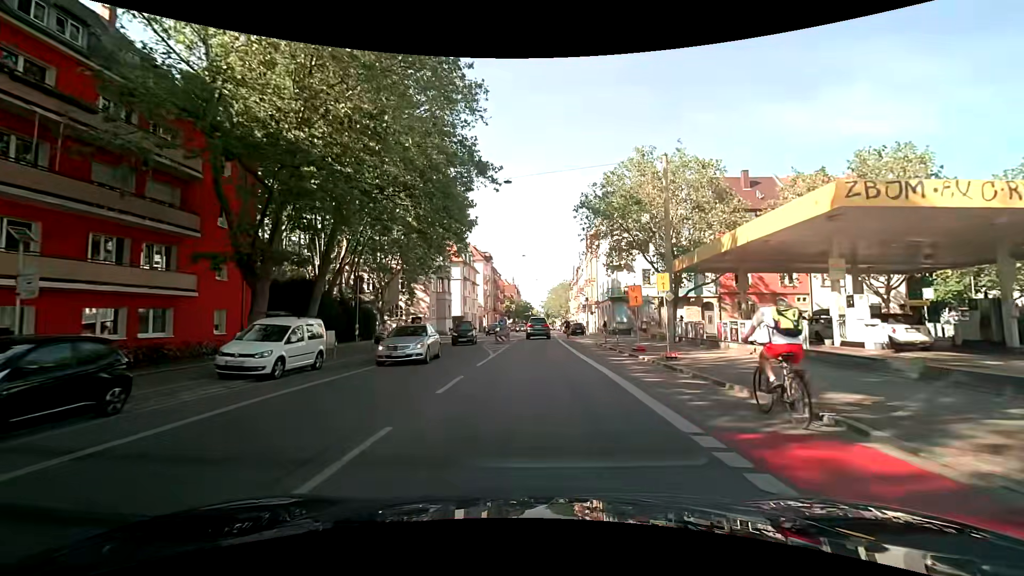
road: secondary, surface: asphalt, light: Day
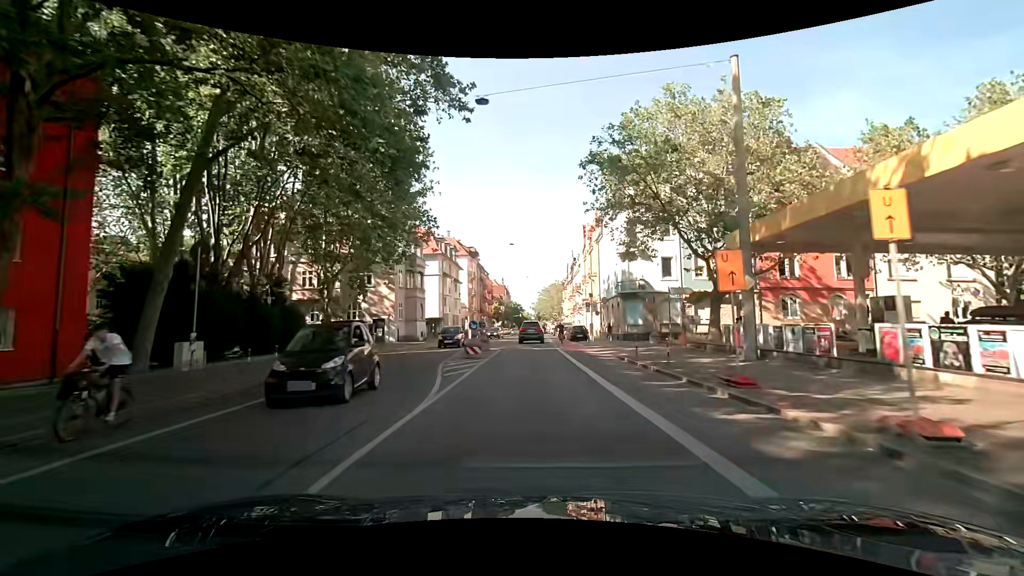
(+0.2, +11.4) m; +2°
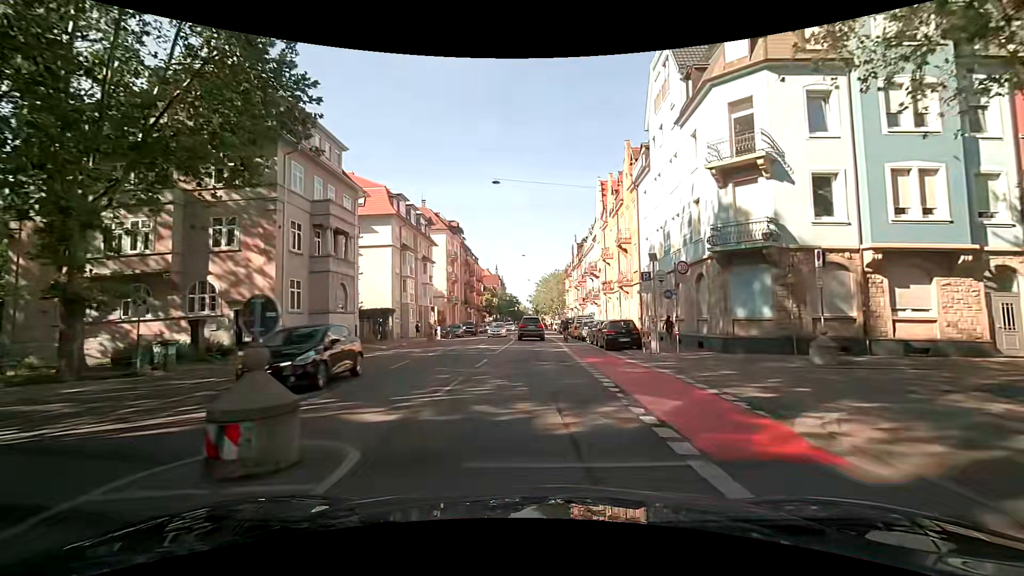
(-0.1, +22.4) m; 0°
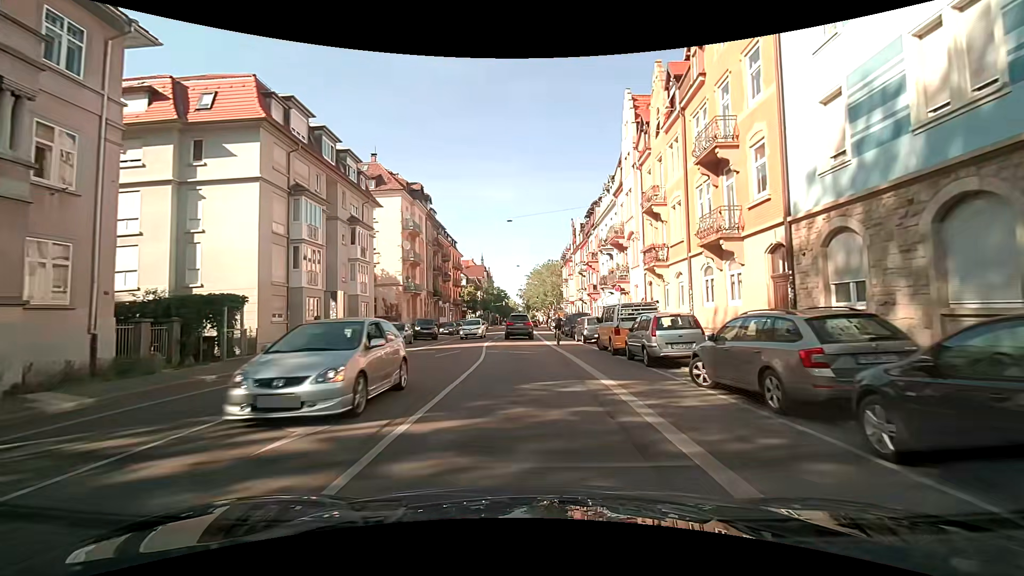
(+0.3, +21.7) m; +3°
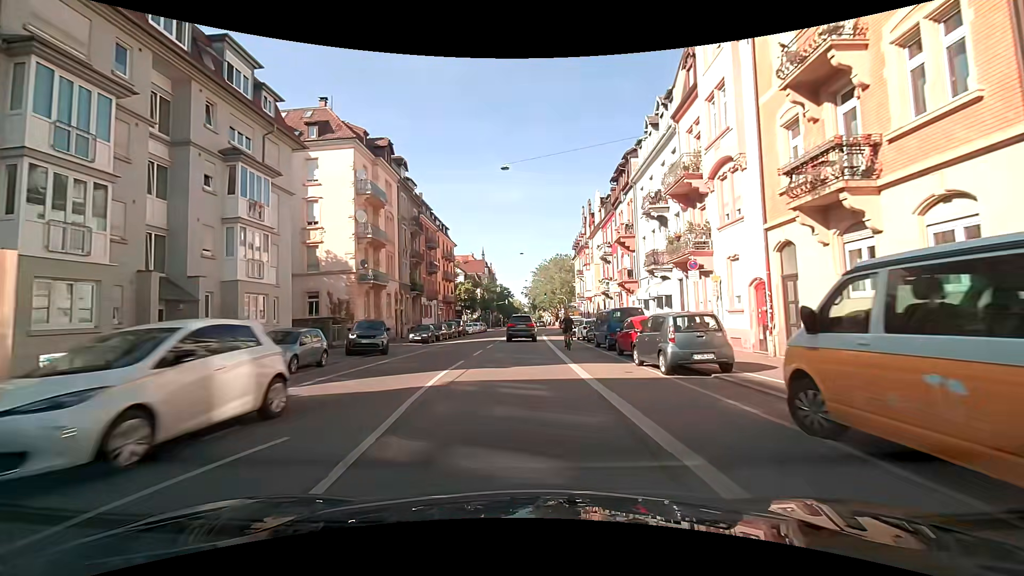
(-0.5, +16.1) m; -2°
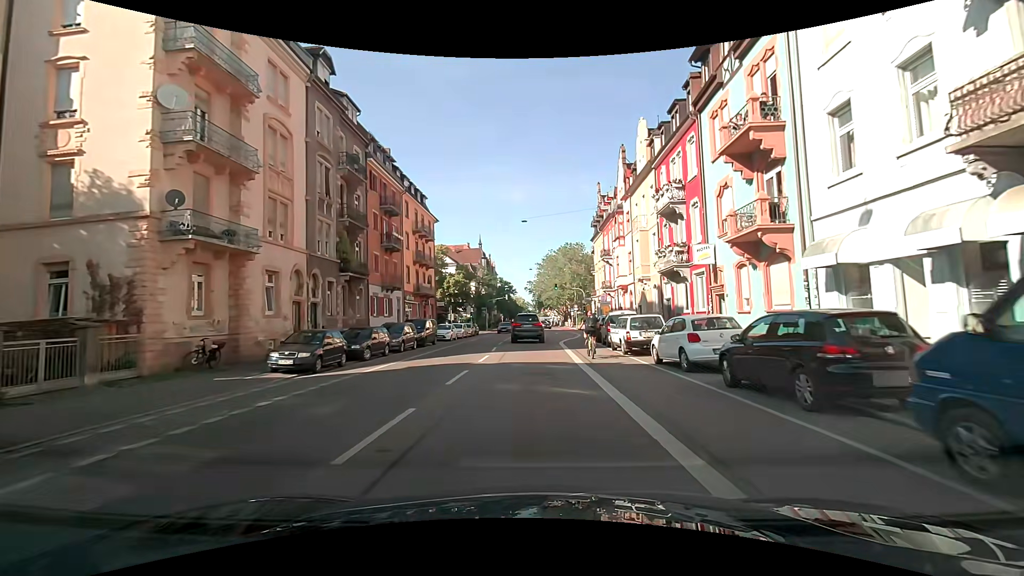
(-0.3, +21.2) m; -1°
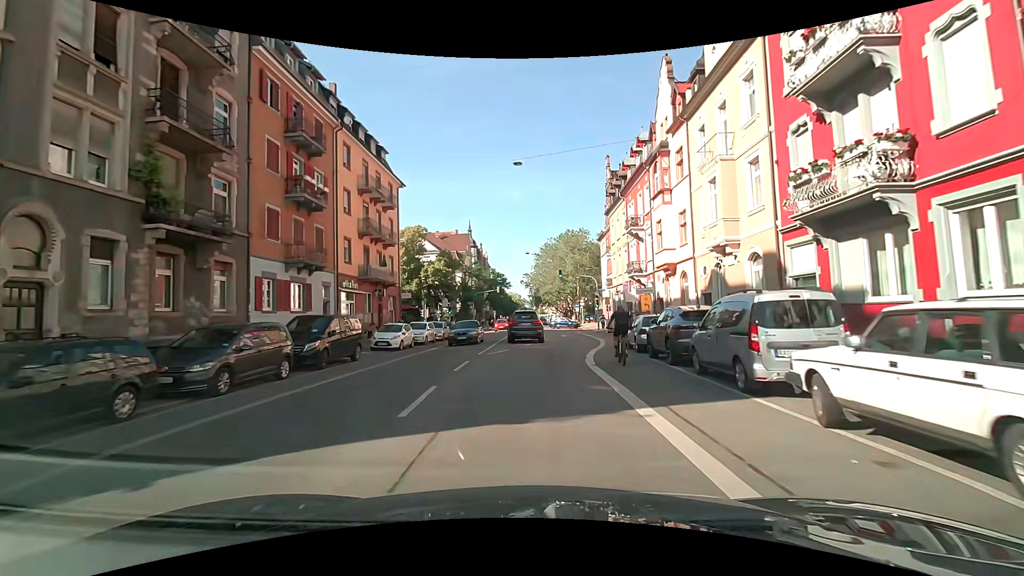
(+0.2, +15.9) m; +3°
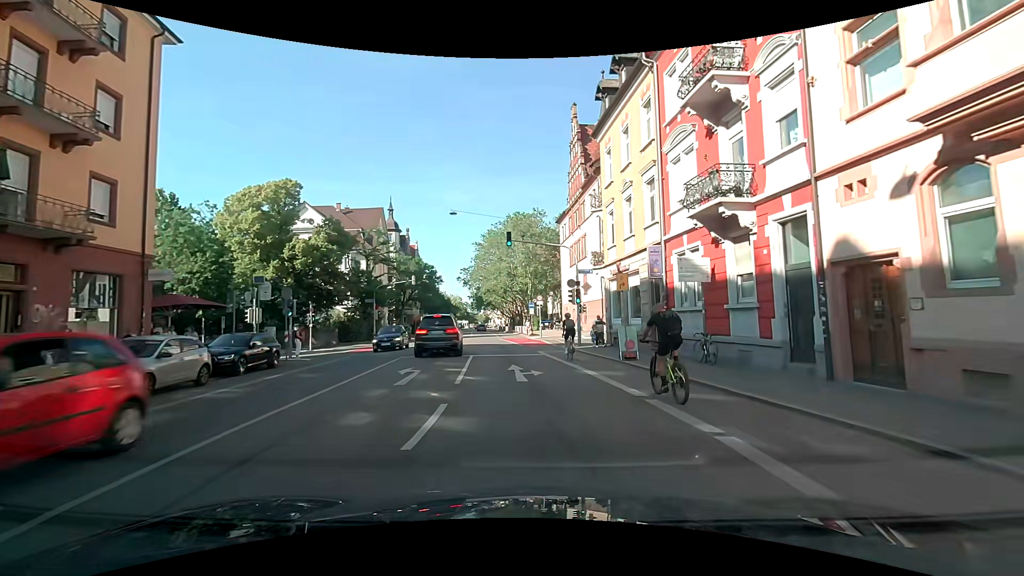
(+0.4, +25.1) m; +4°
(0, +10) (-1, +20) (-2, +30) (-3, +40) (-4, +50) (-5, +60) (-6, +70) (-7, +80) (-8, +90) (-9, +100) m
